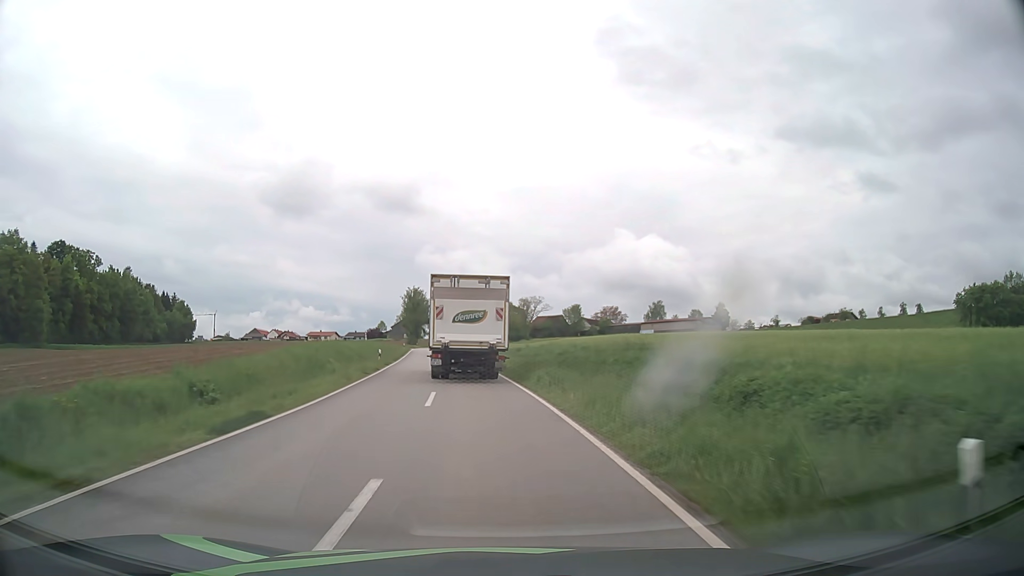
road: tertiary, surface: asphalt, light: Day
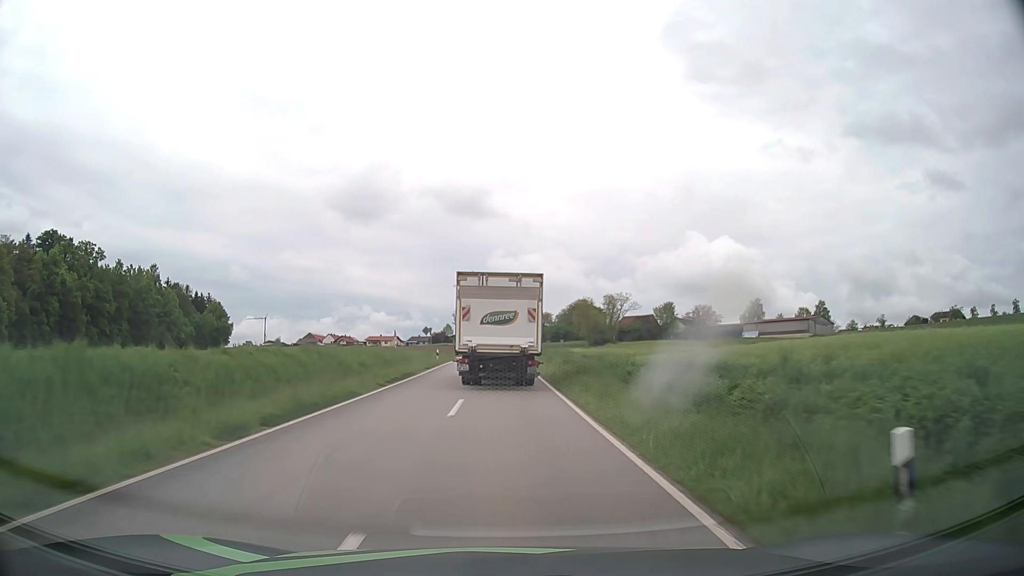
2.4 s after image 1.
(-2.9, +37.8) m; -7°
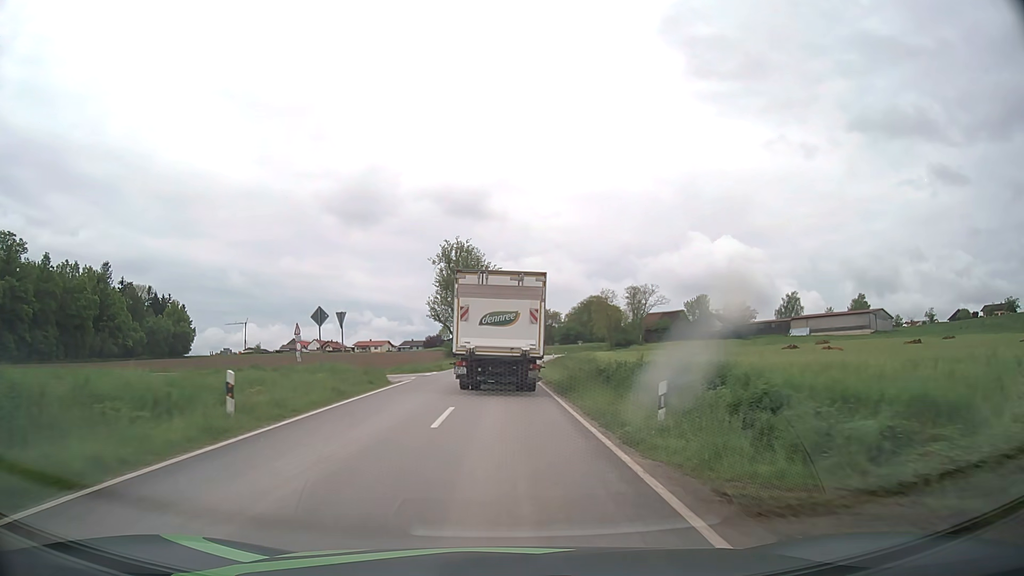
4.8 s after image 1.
(-0.1, +38.0) m; 0°
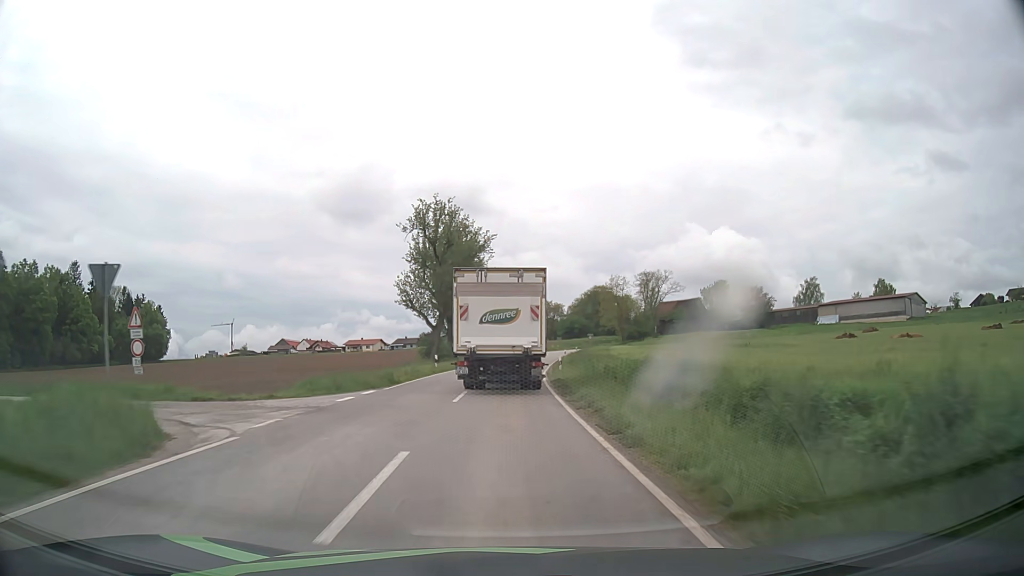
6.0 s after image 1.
(0.0, +18.9) m; 0°
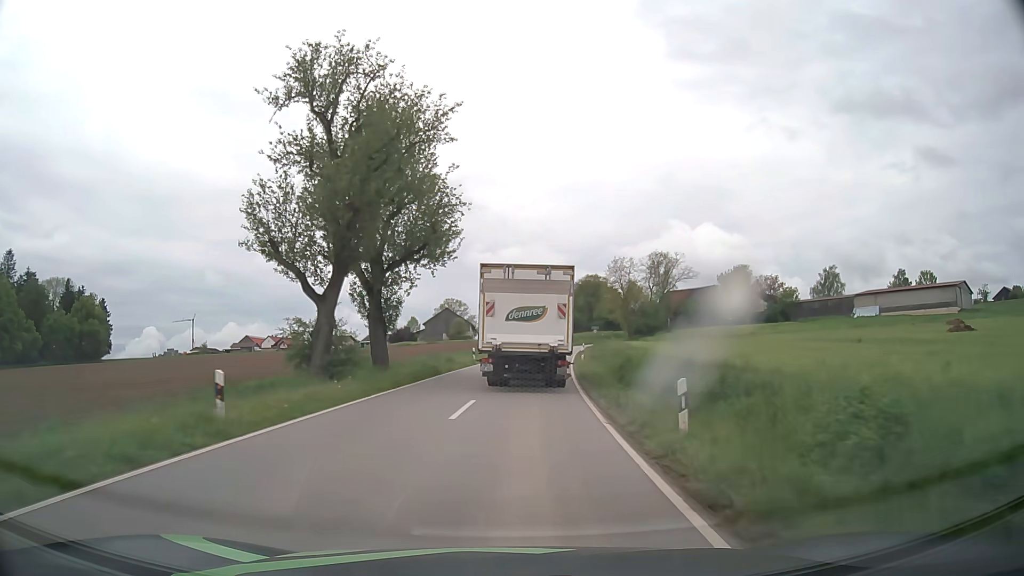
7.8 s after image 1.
(+0.2, +28.4) m; +2°
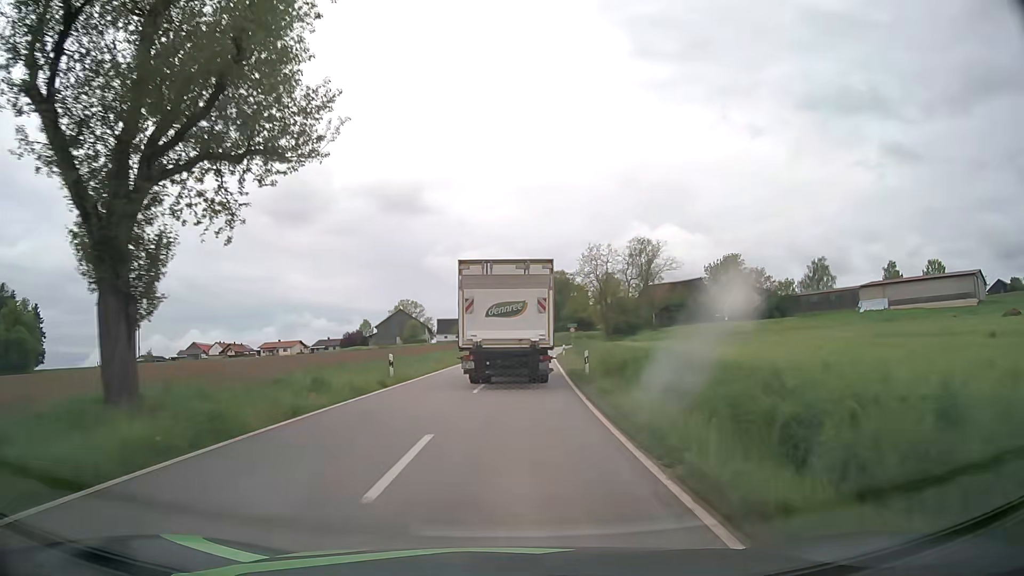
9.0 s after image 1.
(+0.5, +18.9) m; +3°
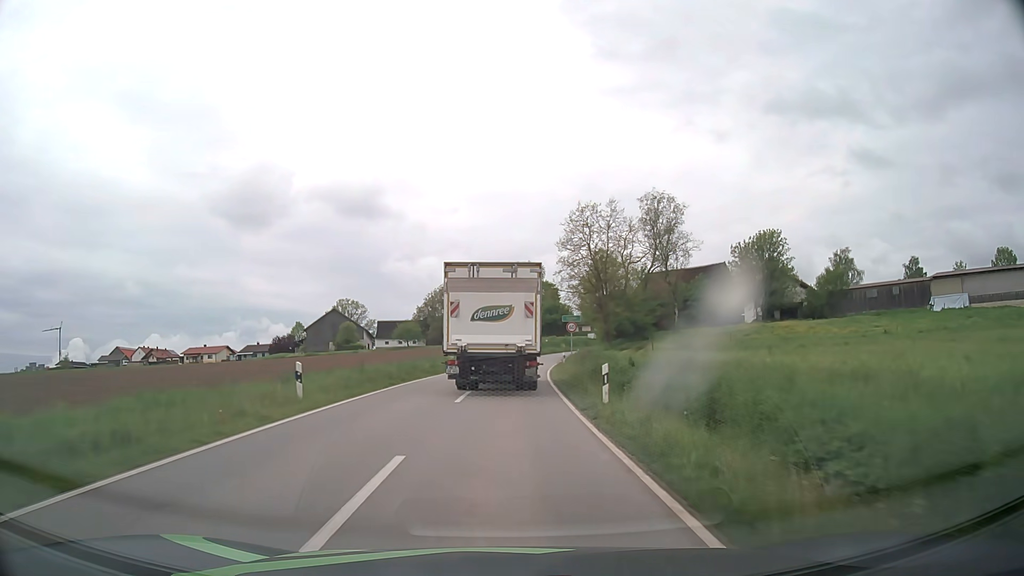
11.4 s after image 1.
(+1.3, +37.7) m; +4°
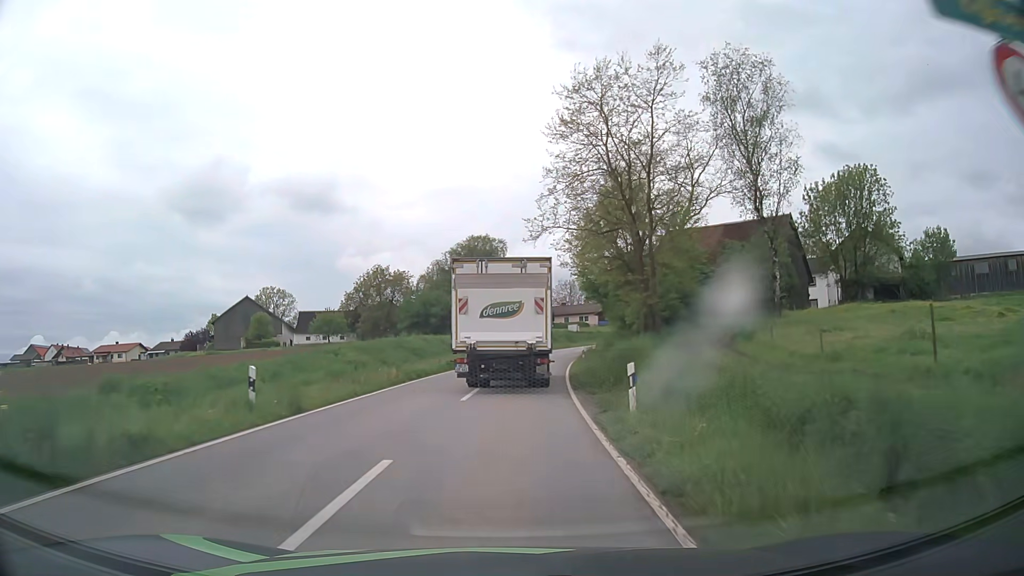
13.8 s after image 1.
(+0.9, +36.4) m; +3°
(0, +10) (+1, +20) (+1, +30) (+2, +40) (+4, +50) (+6, +60) (+9, +69) (+13, +78) (+18, +87) (+24, +95) m
